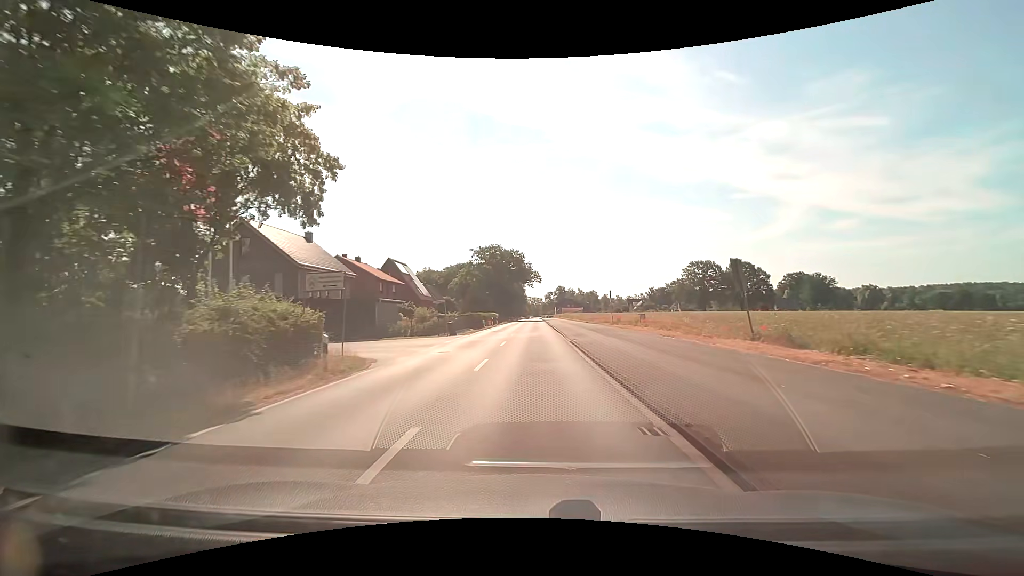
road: tertiary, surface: asphalt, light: Day
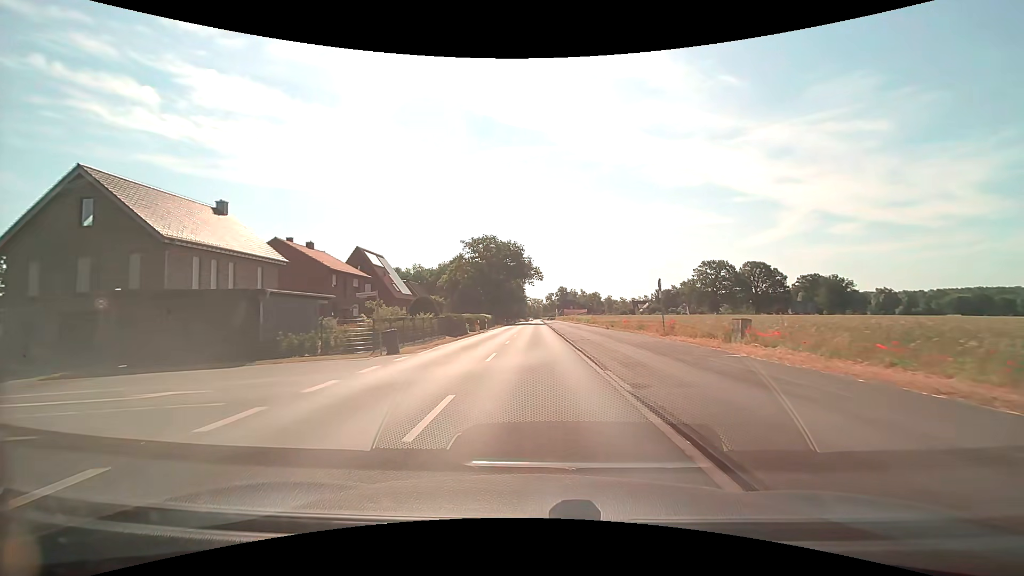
(0.0, +15.1) m; 0°
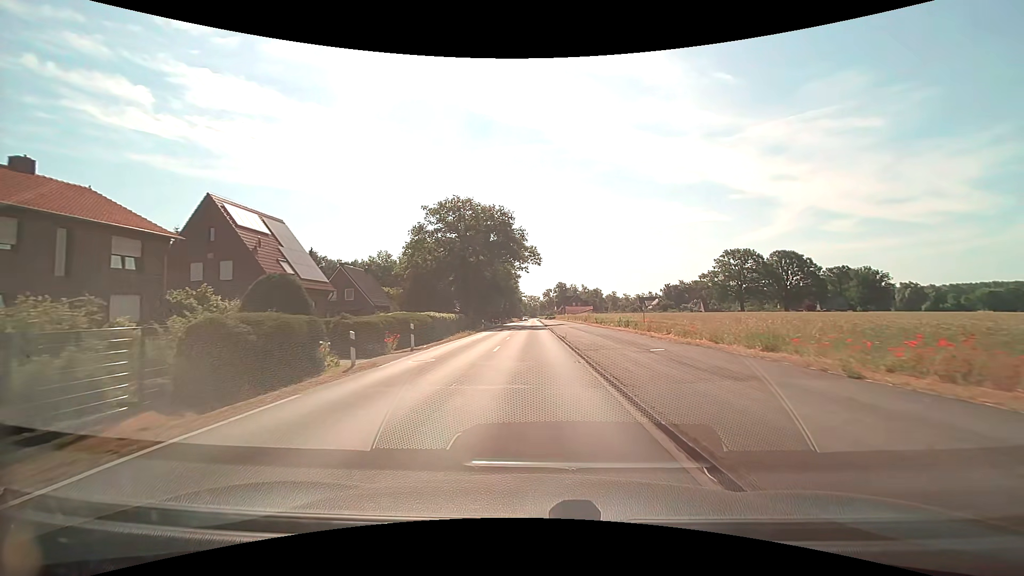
(+0.3, +30.4) m; +1°
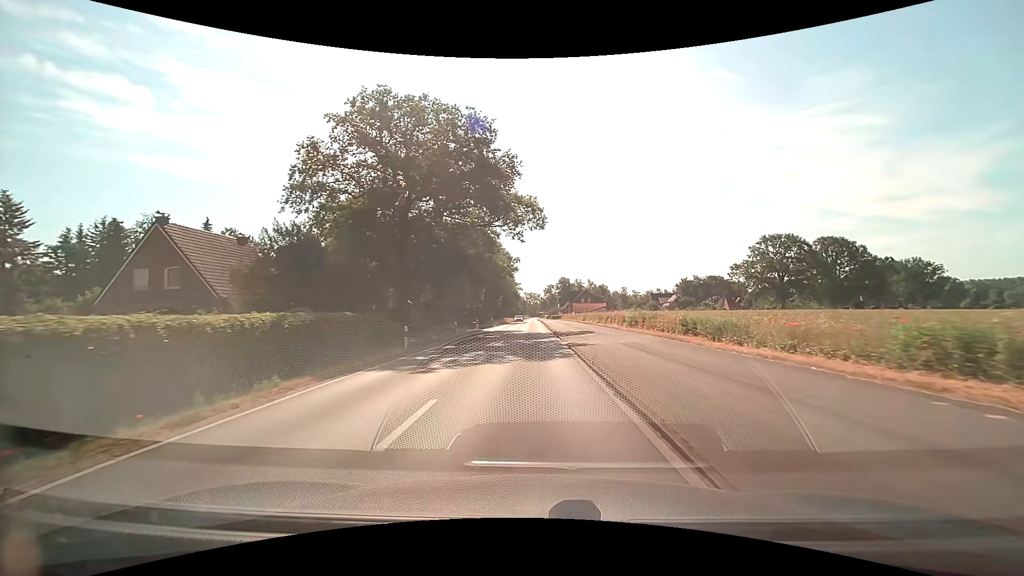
(0.0, +30.9) m; 0°
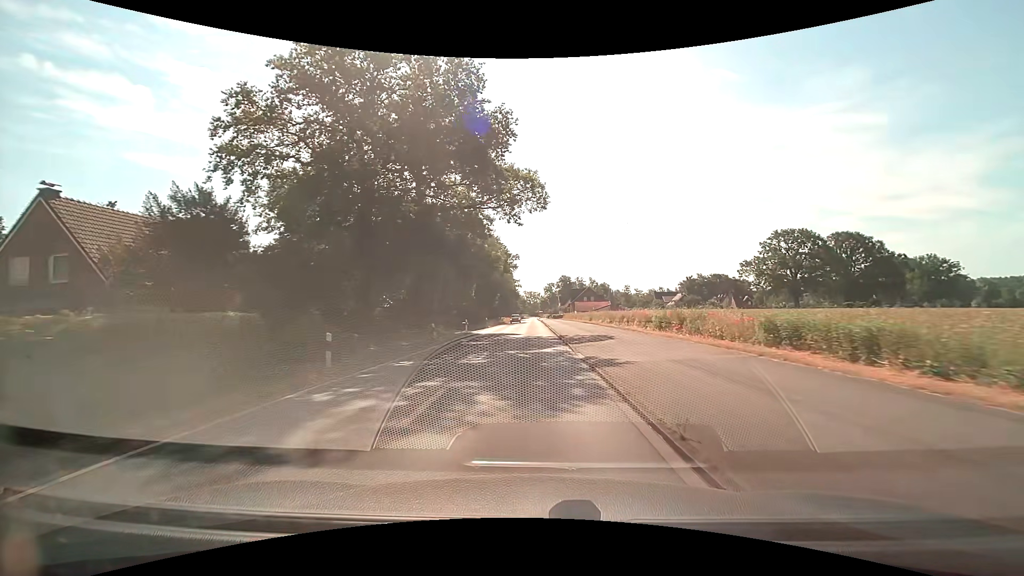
(0.0, +7.8) m; 0°
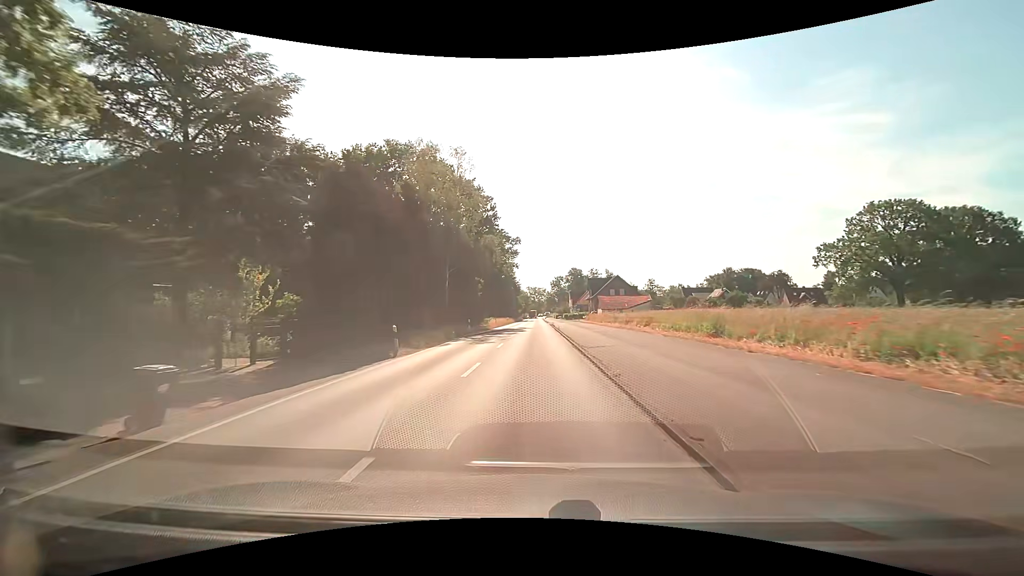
(0.0, +38.9) m; 0°
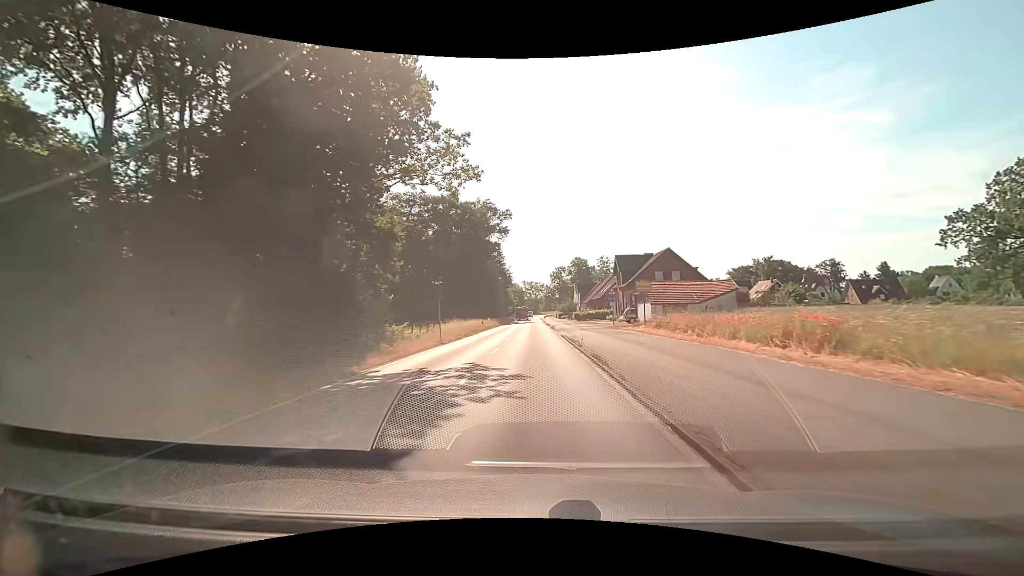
(0.0, +37.2) m; 0°
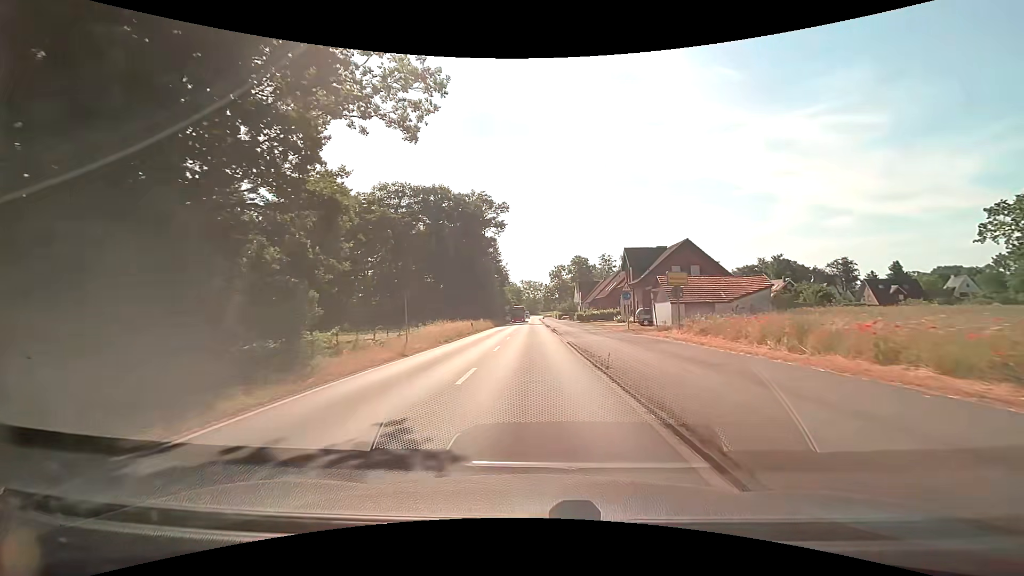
(0.0, +7.3) m; 0°
(0, +10) (0, +20) (0, +30) (0, +40) (0, +50) (0, +60) (0, +70) (0, +80) (0, +90) (0, +100) m
